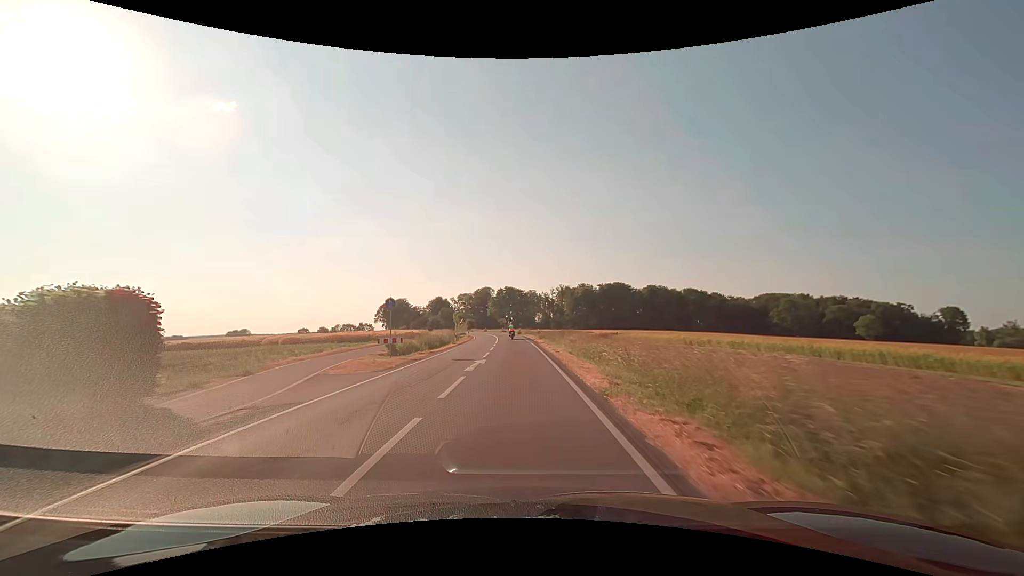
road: secondary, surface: asphalt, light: Day
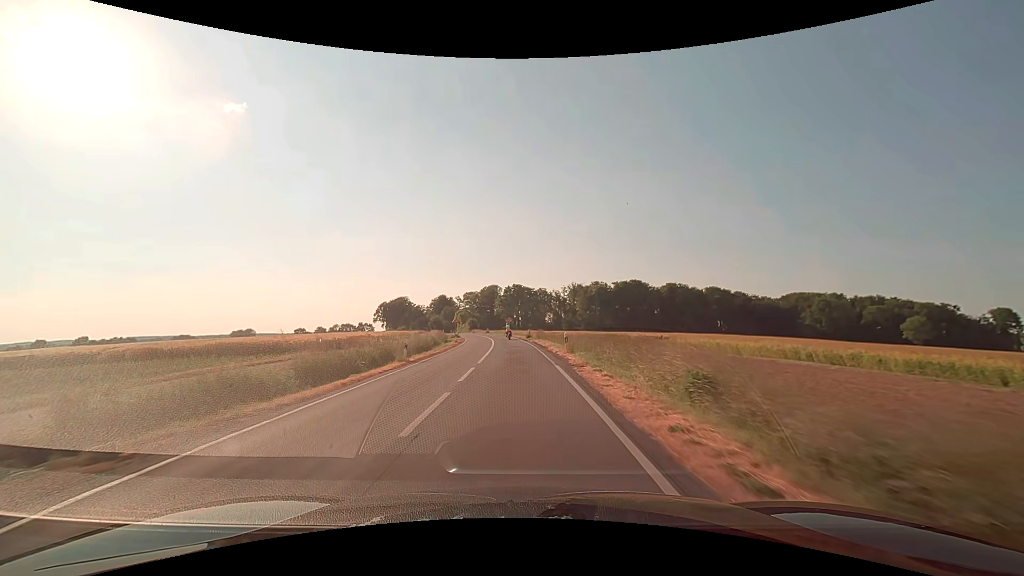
(-0.2, +21.3) m; -1°
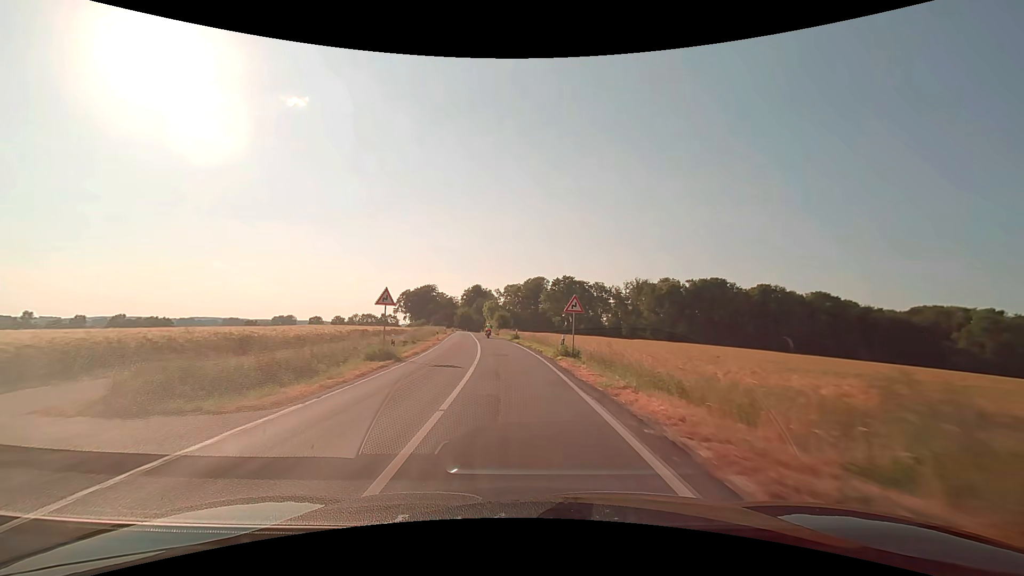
(-2.0, +53.1) m; -5°
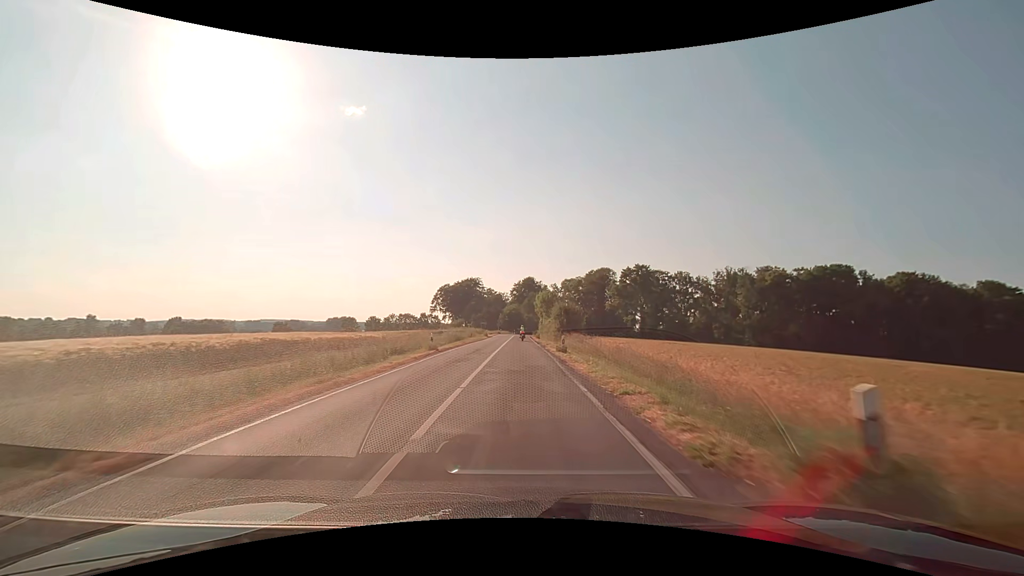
(-2.5, +42.6) m; -6°
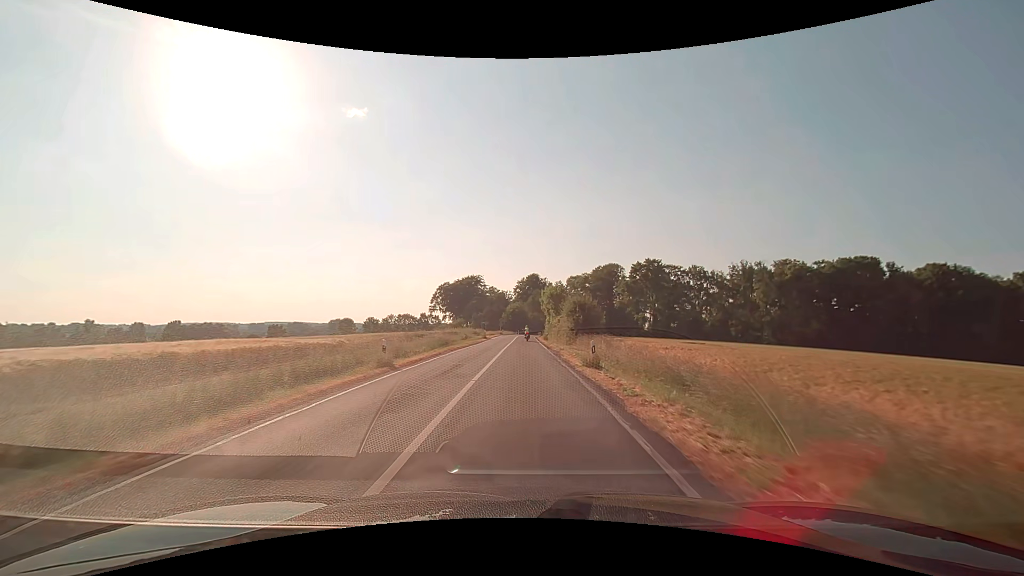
(-0.1, +10.7) m; -1°
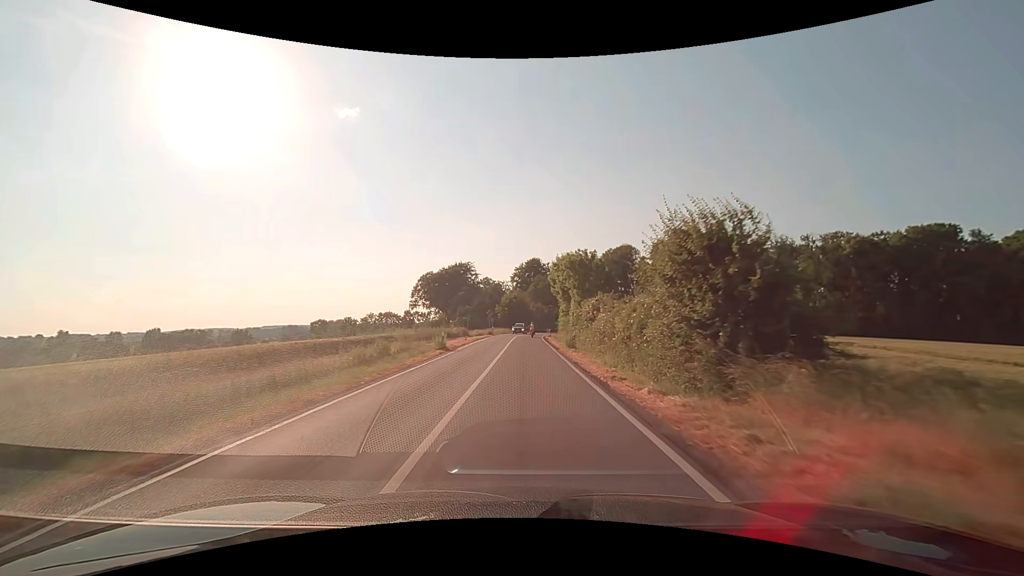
(0.0, +32.2) m; 0°
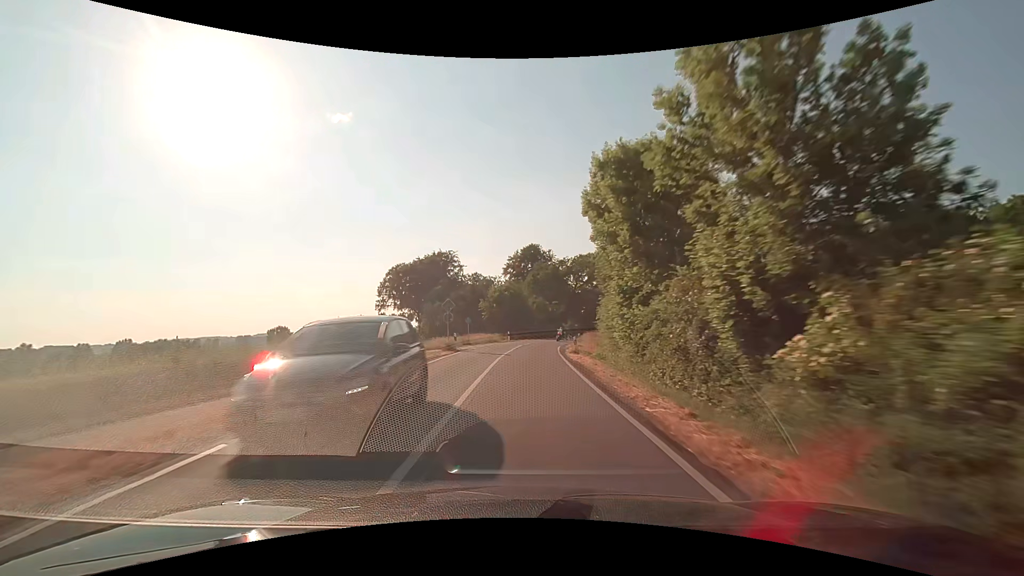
(0.0, +32.4) m; 0°
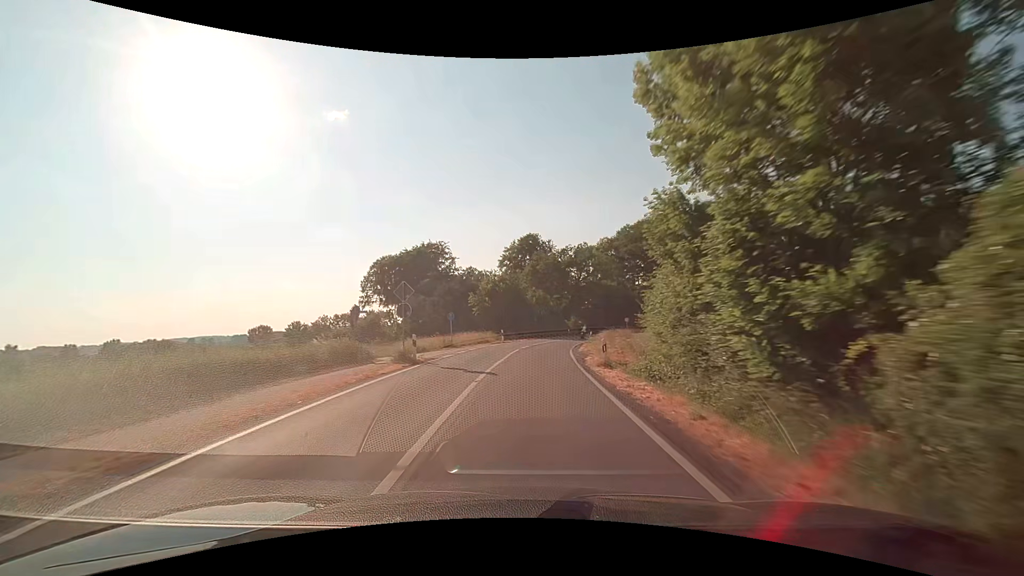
(0.0, +10.8) m; 0°
(0, +10) (0, +20) (+1, +30) (+3, +40) (+5, +50) (+7, +59) (+11, +69) (+14, +78) (+19, +87) (+24, +96) m
